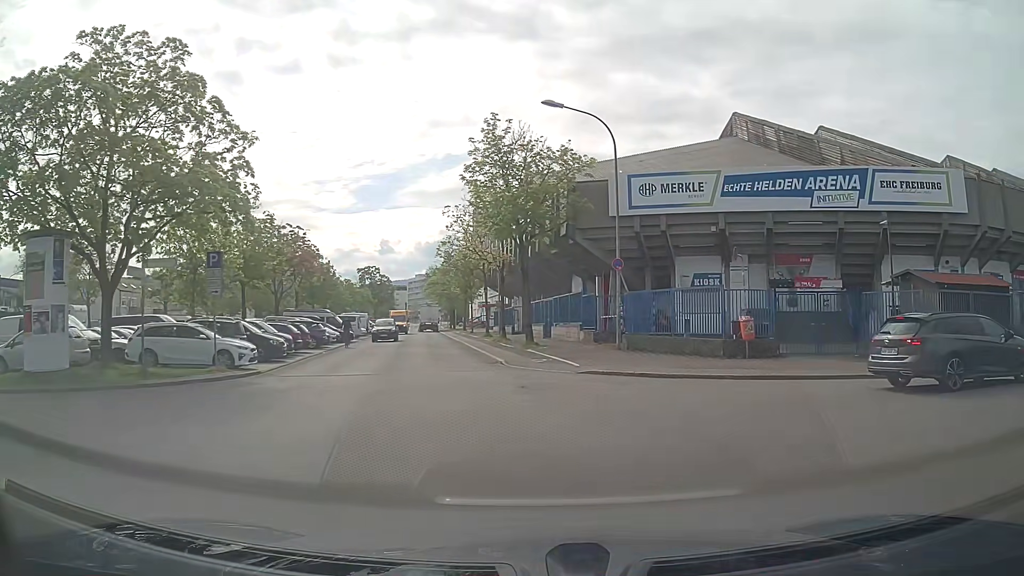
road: residential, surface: asphalt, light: Day
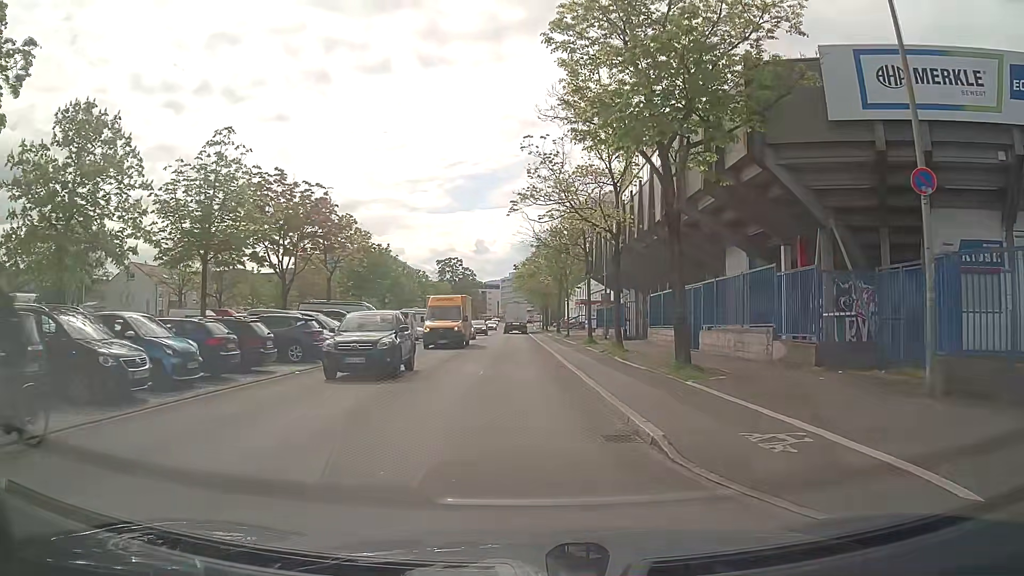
(-1.6, +15.7) m; -10°
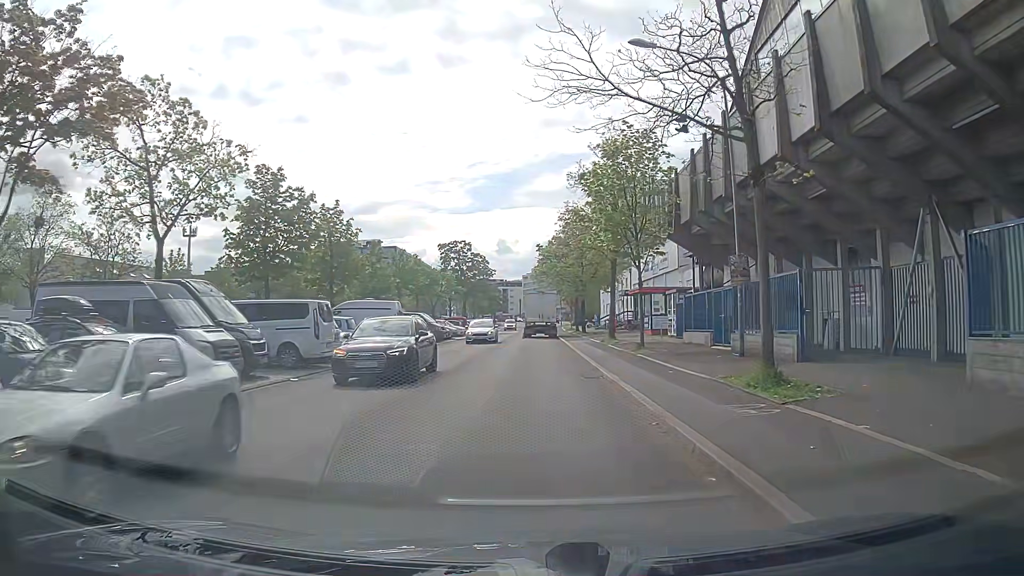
(-0.4, +23.5) m; -1°
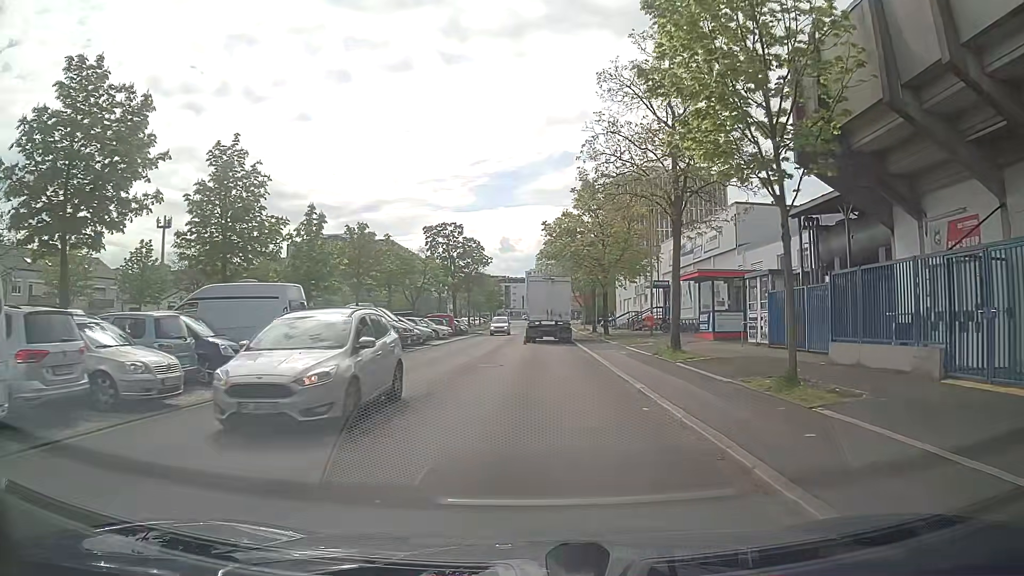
(-0.1, +14.6) m; -1°
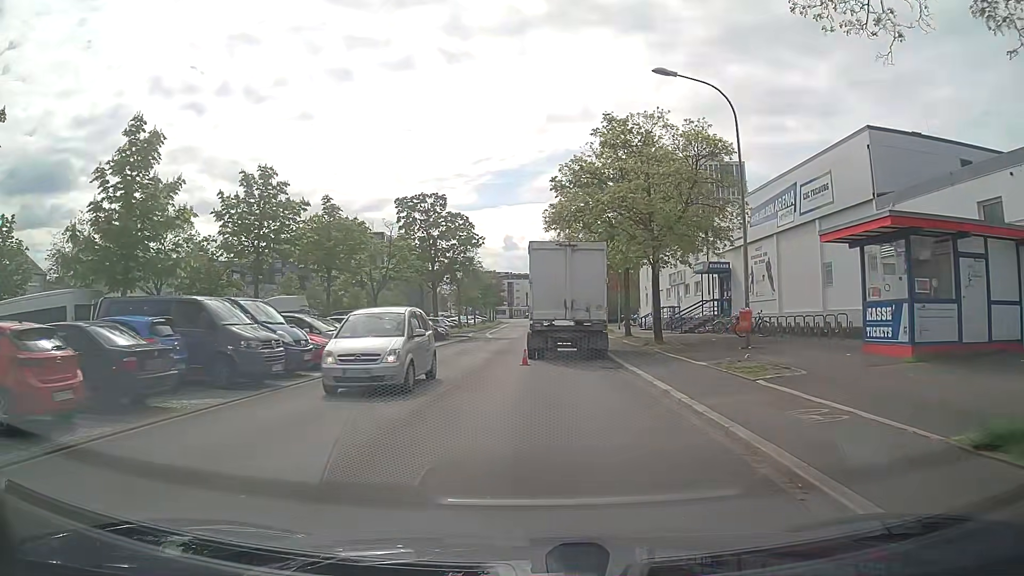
(0.0, +16.4) m; 0°
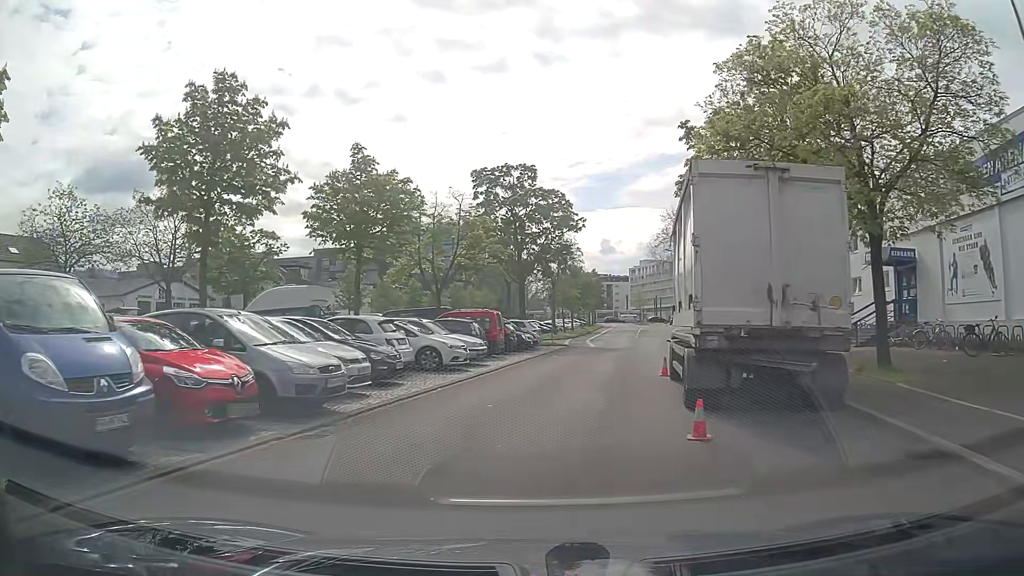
(-0.9, +11.5) m; -8°
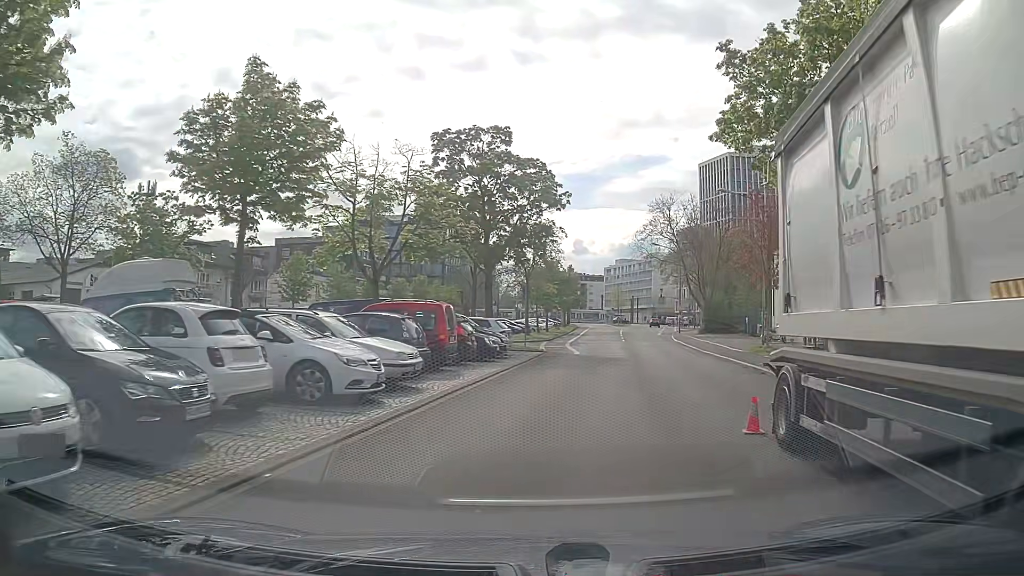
(0.0, +8.5) m; +2°
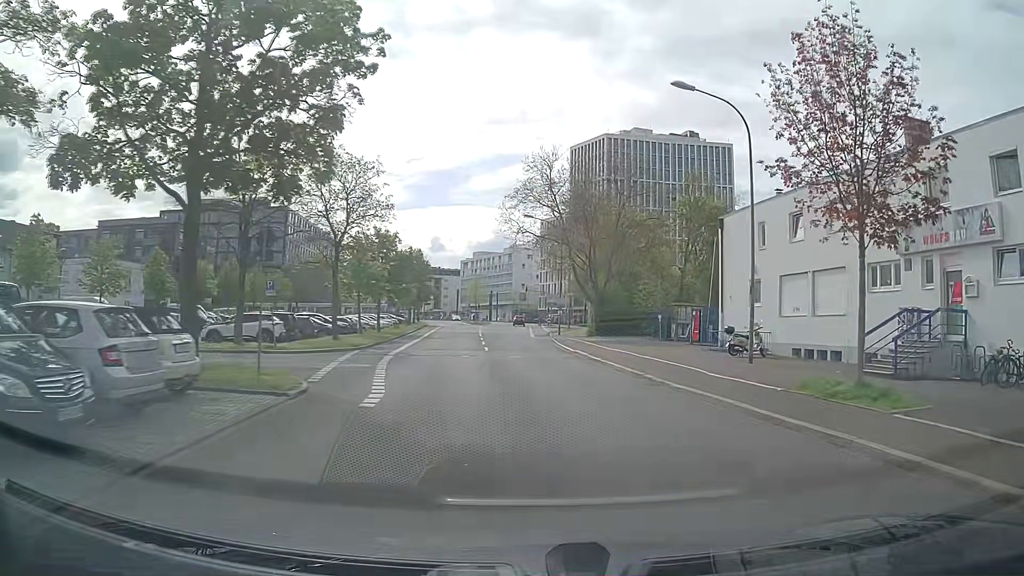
(+2.1, +19.1) m; +12°
(0, +10) (0, +20) (0, +30) (-1, +40) (-1, +50) (-2, +60) (-1, +70) (0, +80) (+2, +90) (+4, +99) m
